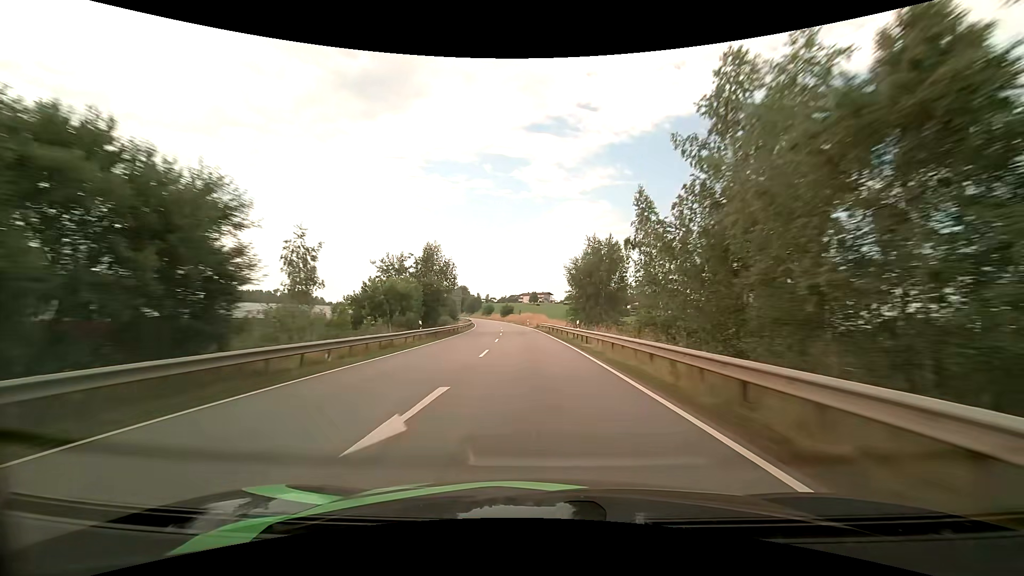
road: primary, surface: asphalt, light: Day
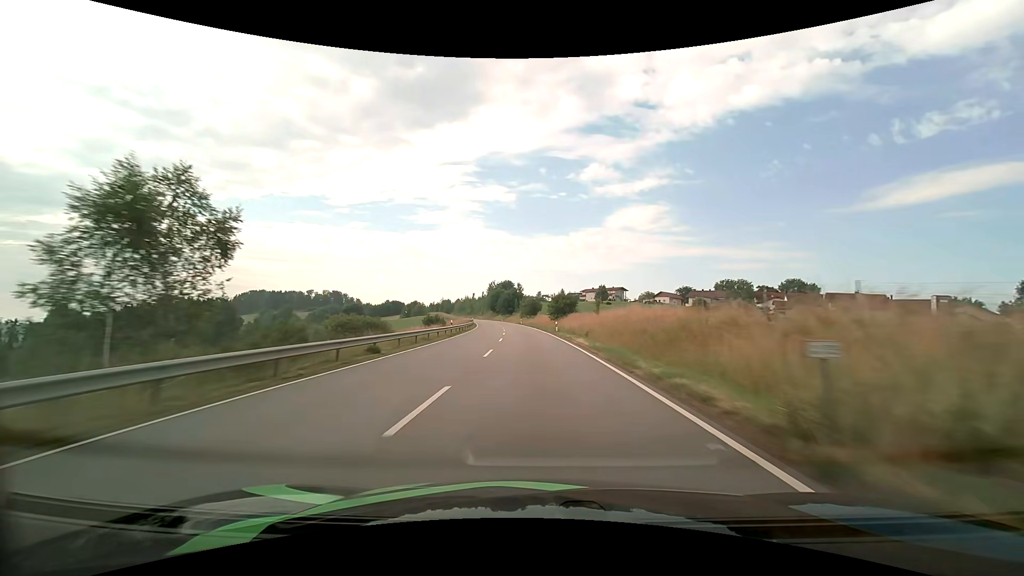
(-5.3, +85.3) m; -7°
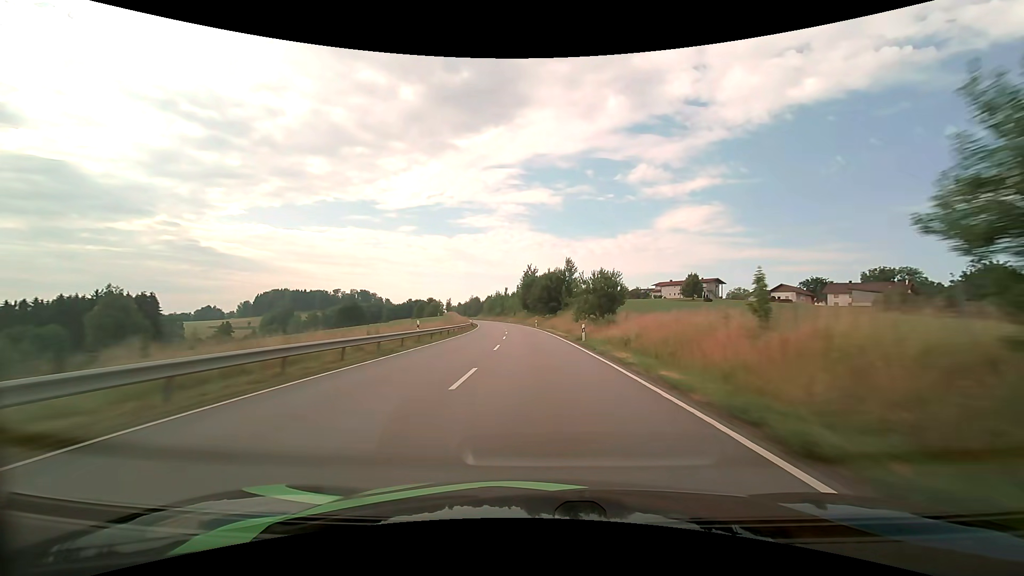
(-3.3, +68.7) m; -5°
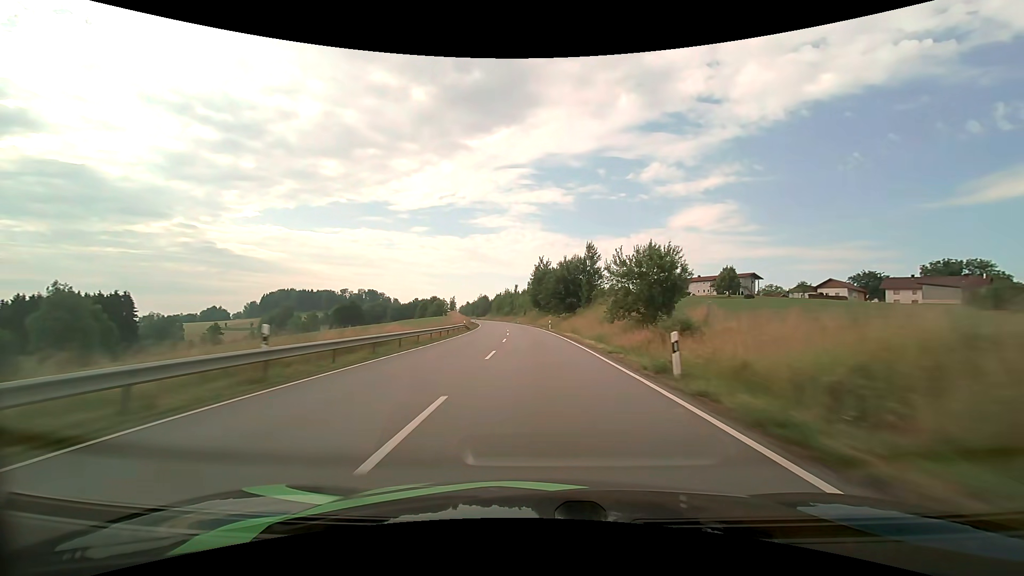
(-0.2, +17.1) m; -1°
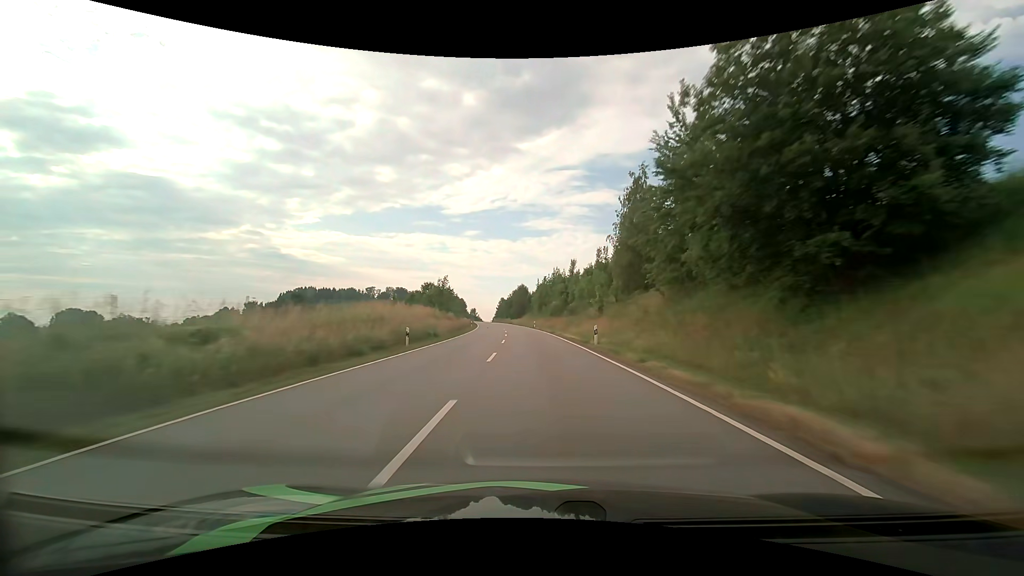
(-5.0, +84.6) m; -6°
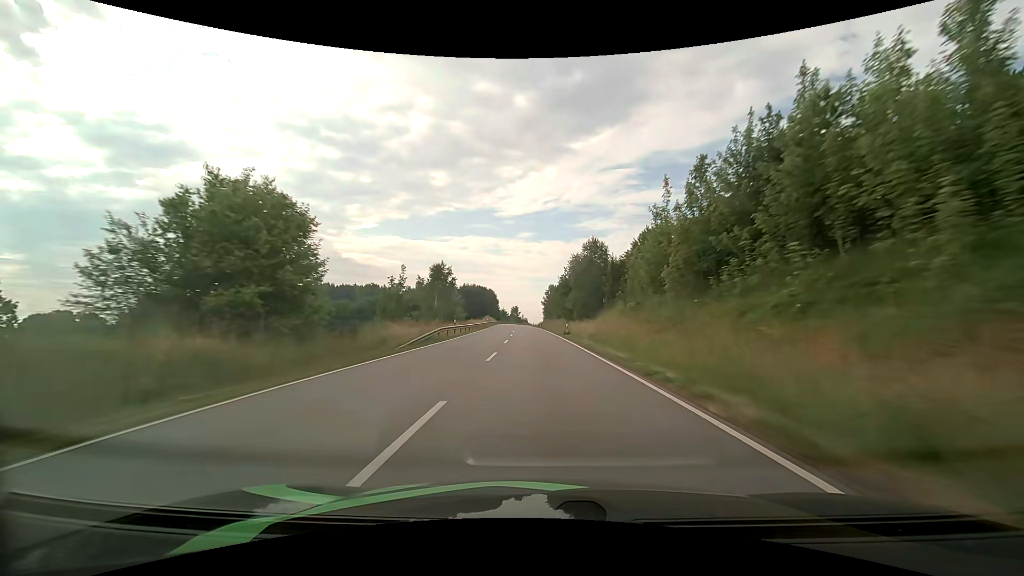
(-4.7, +84.4) m; -6°
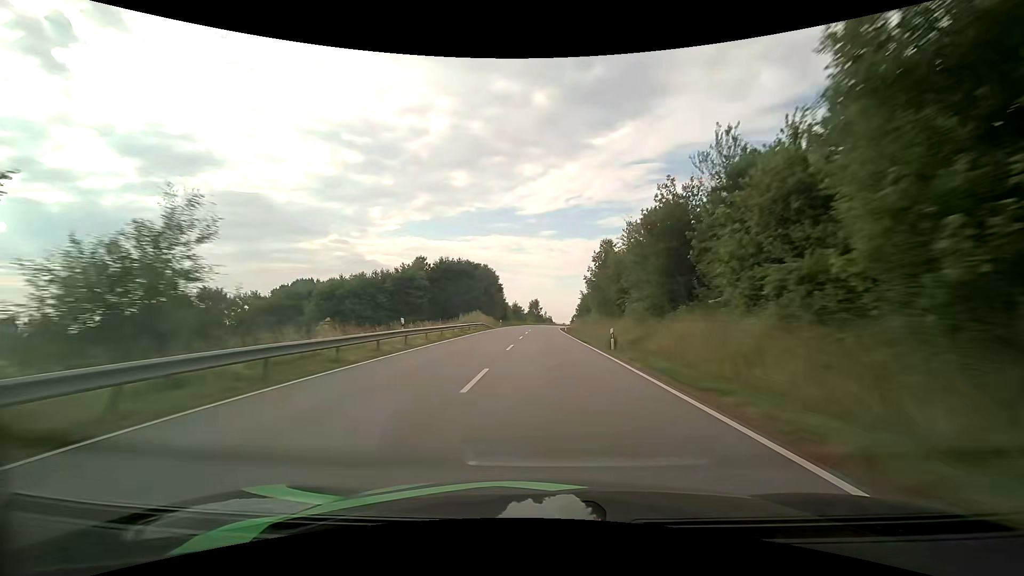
(-1.8, +67.6) m; -3°
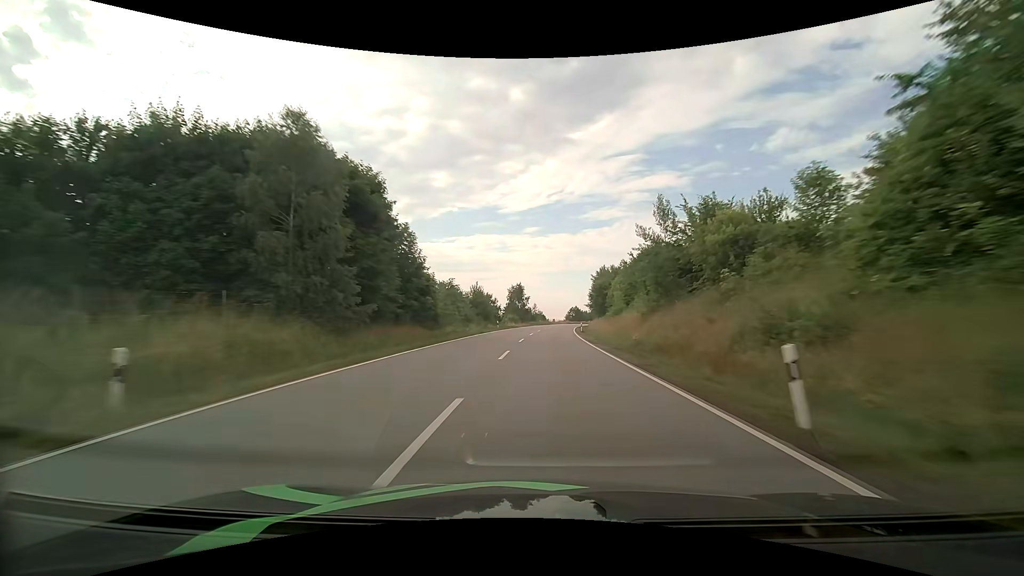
(+0.3, +64.6) m; +1°
(0, +10) (0, +20) (+1, +30) (+1, +40) (+1, +50) (+2, +60) (+3, +70) (+4, +80) (+5, +90) (+6, +100) m
